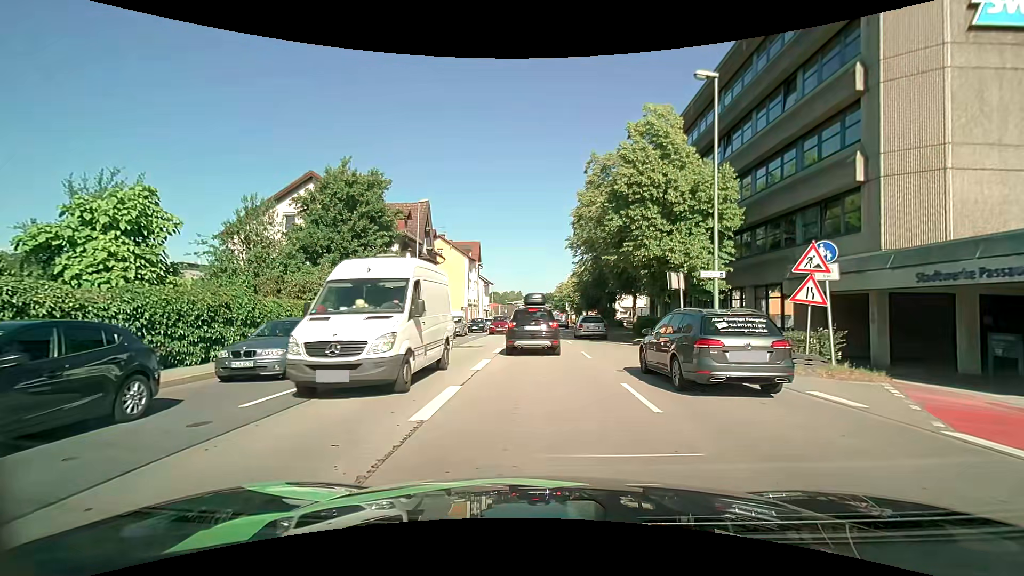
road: primary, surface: asphalt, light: Day
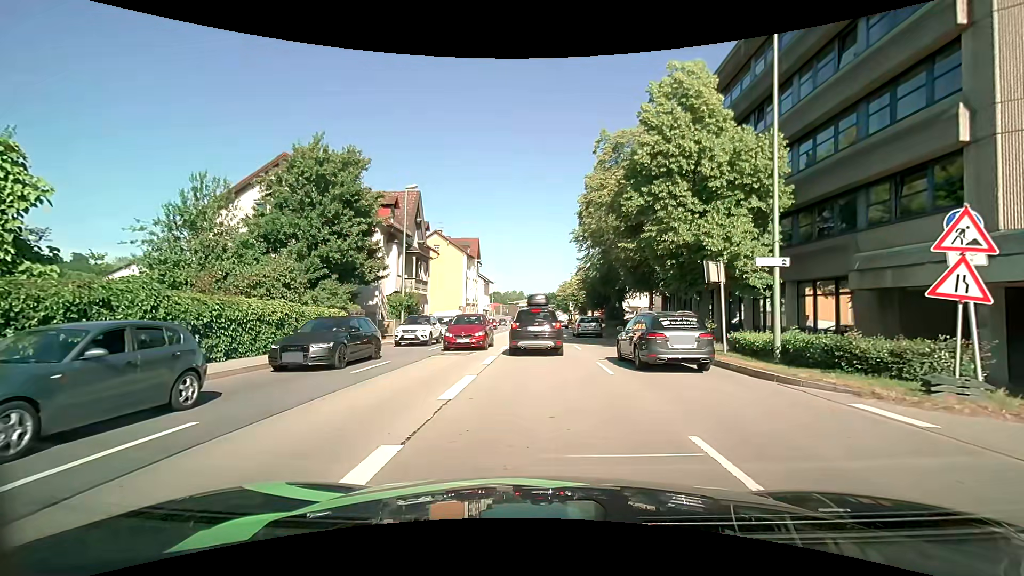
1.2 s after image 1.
(0.0, +4.3) m; 0°
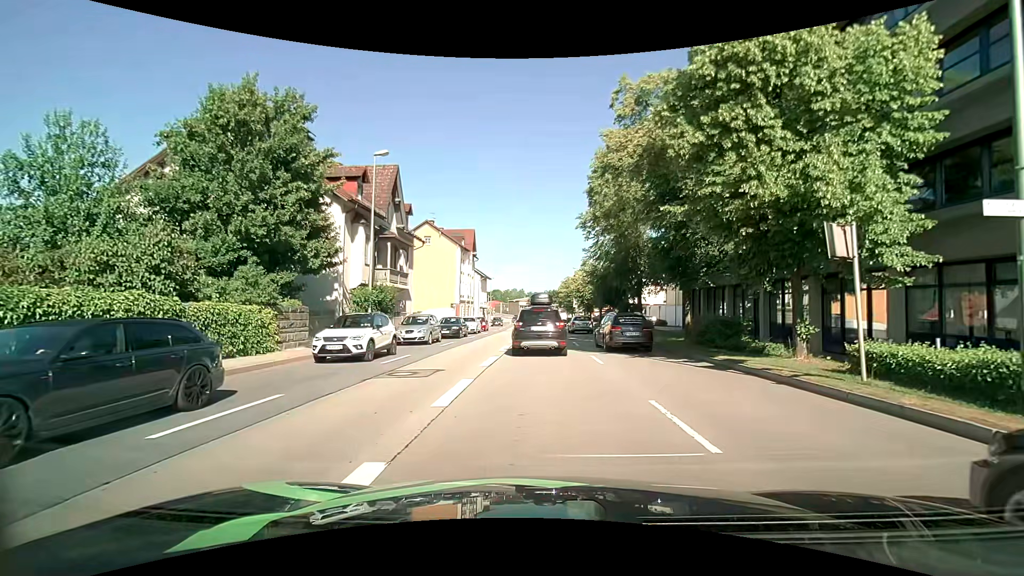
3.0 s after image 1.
(0.0, +6.7) m; 0°
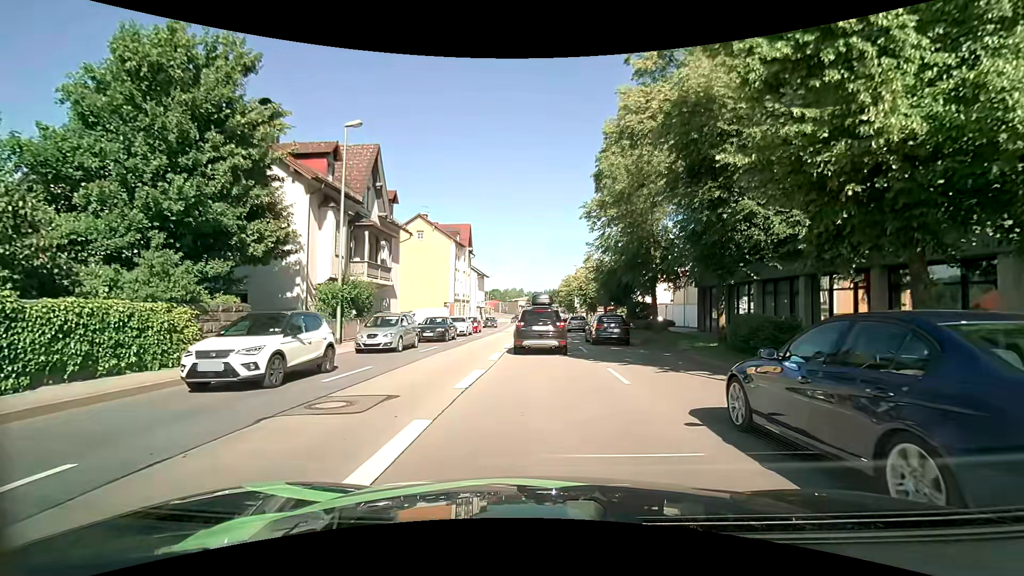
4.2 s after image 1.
(0.0, +4.1) m; -1°
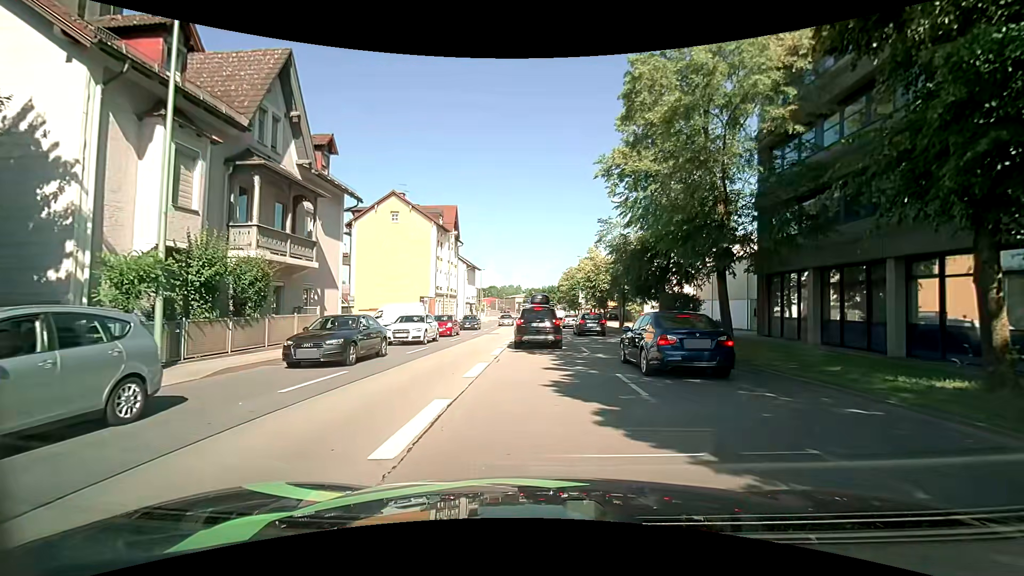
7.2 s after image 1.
(+0.2, +10.7) m; 0°
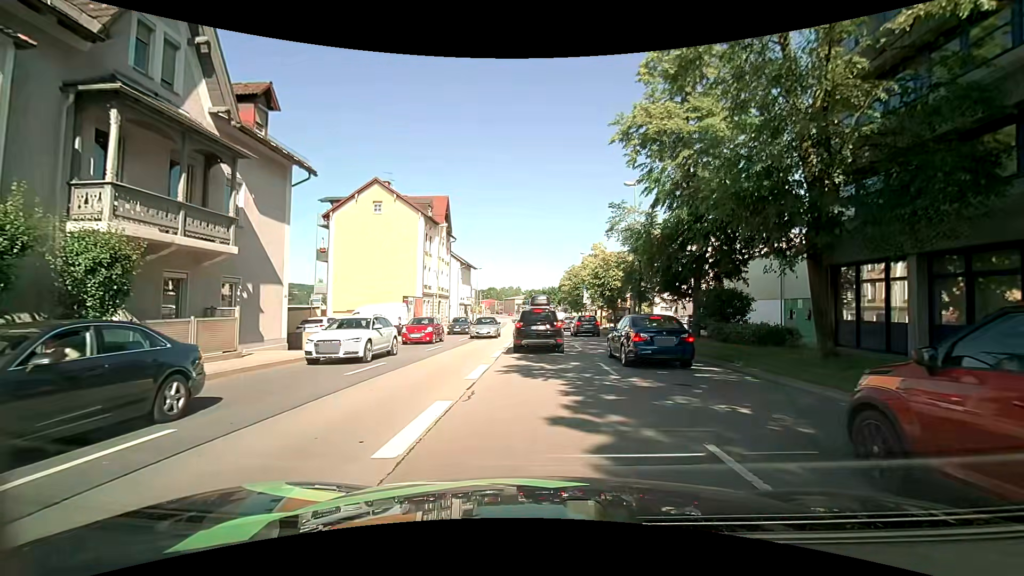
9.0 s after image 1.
(0.0, +5.8) m; -1°
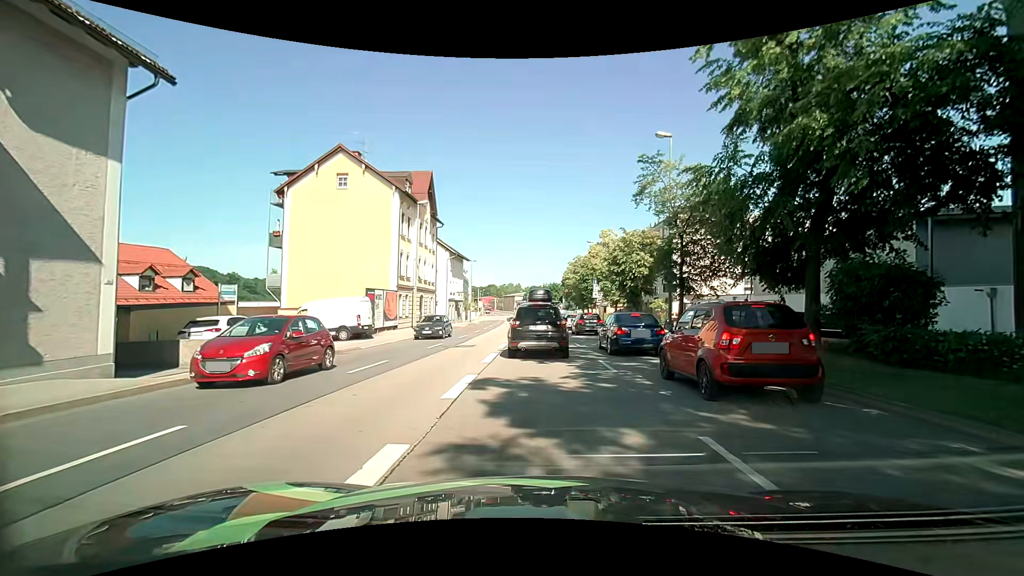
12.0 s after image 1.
(+0.2, +8.8) m; 0°
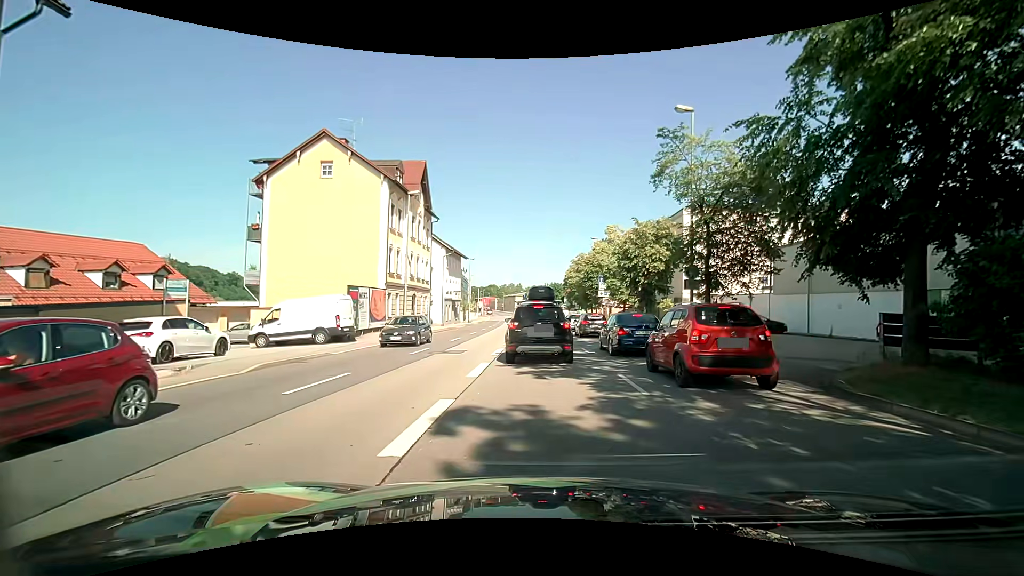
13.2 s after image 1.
(+0.1, +3.2) m; +2°
